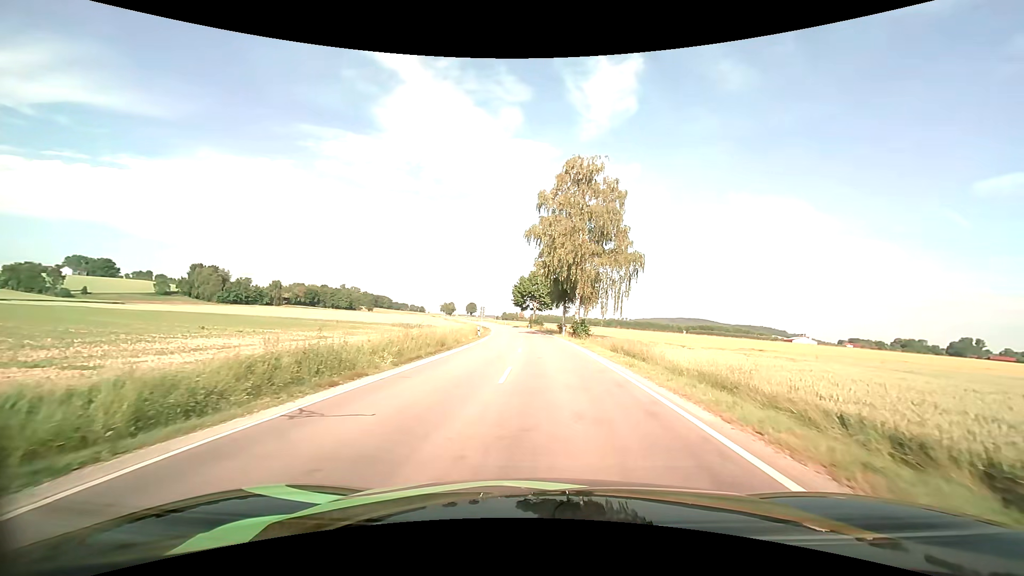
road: secondary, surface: asphalt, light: Day
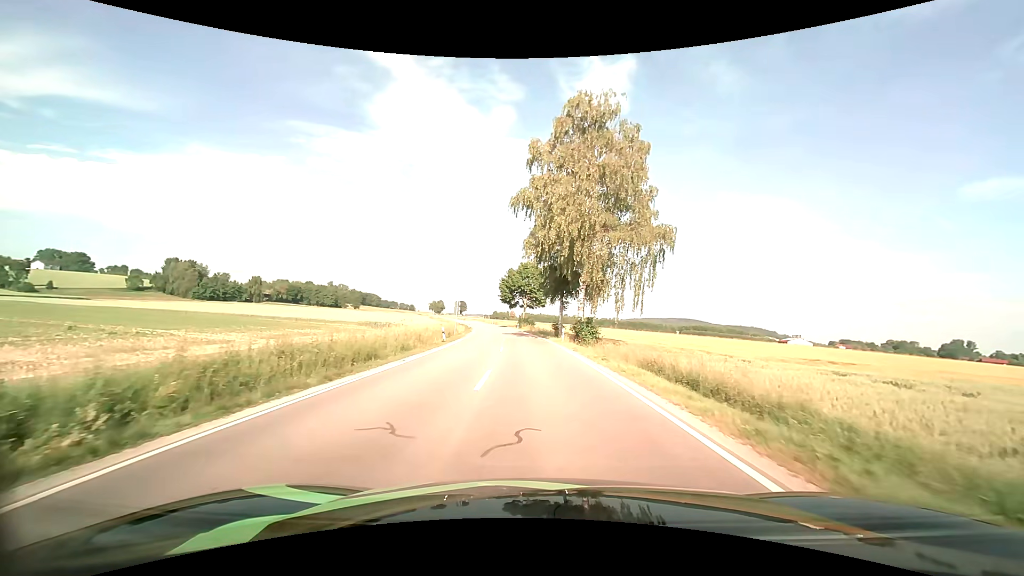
(+0.2, +13.7) m; +1°
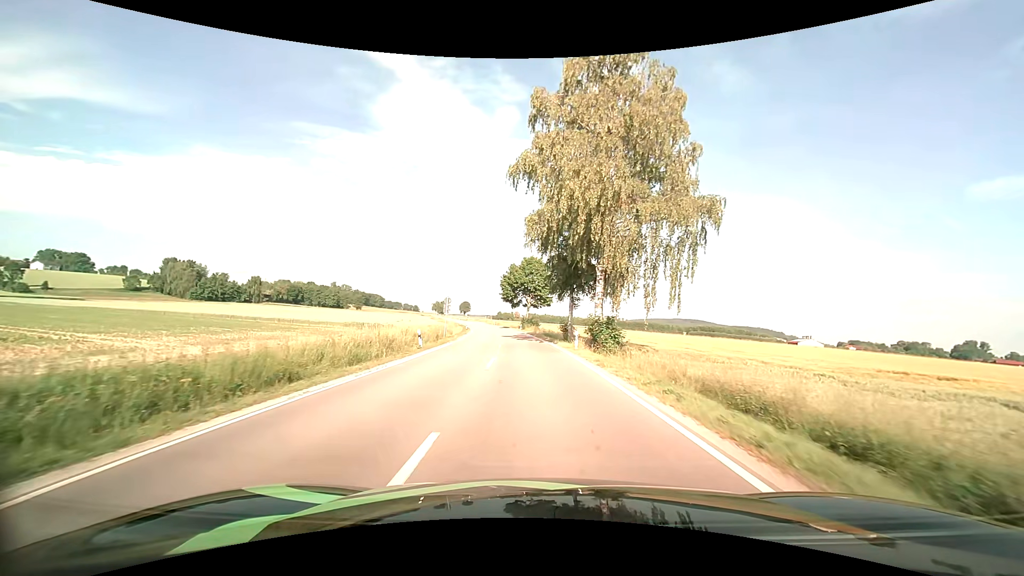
(0.0, +8.0) m; -1°
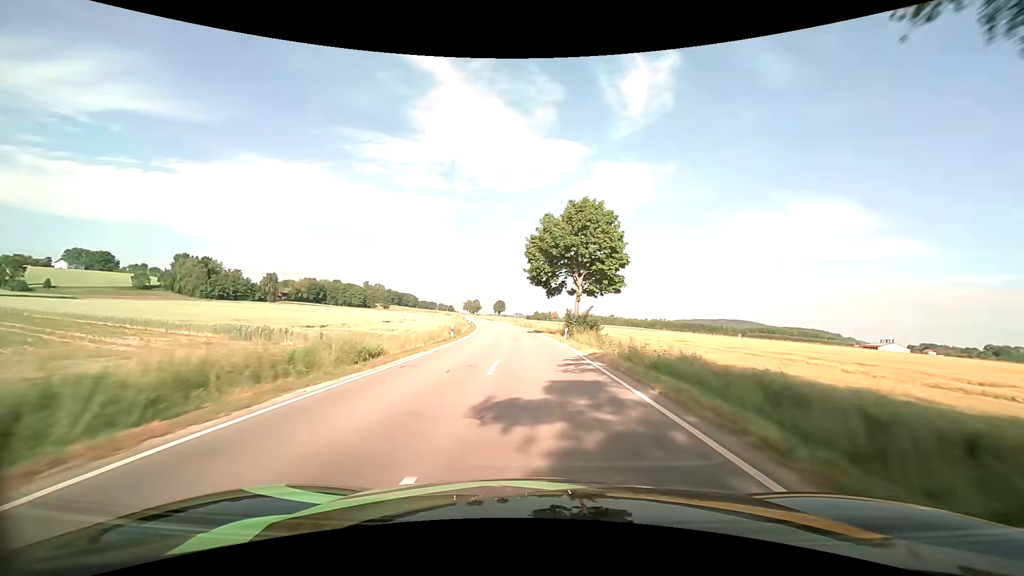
(-1.6, +38.7) m; -4°
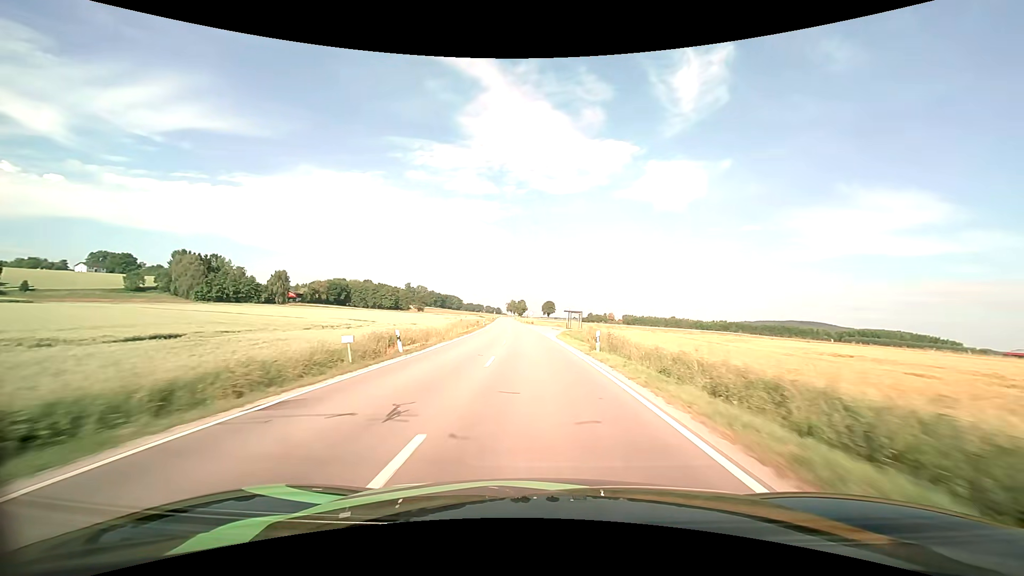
(-2.6, +59.4) m; -6°
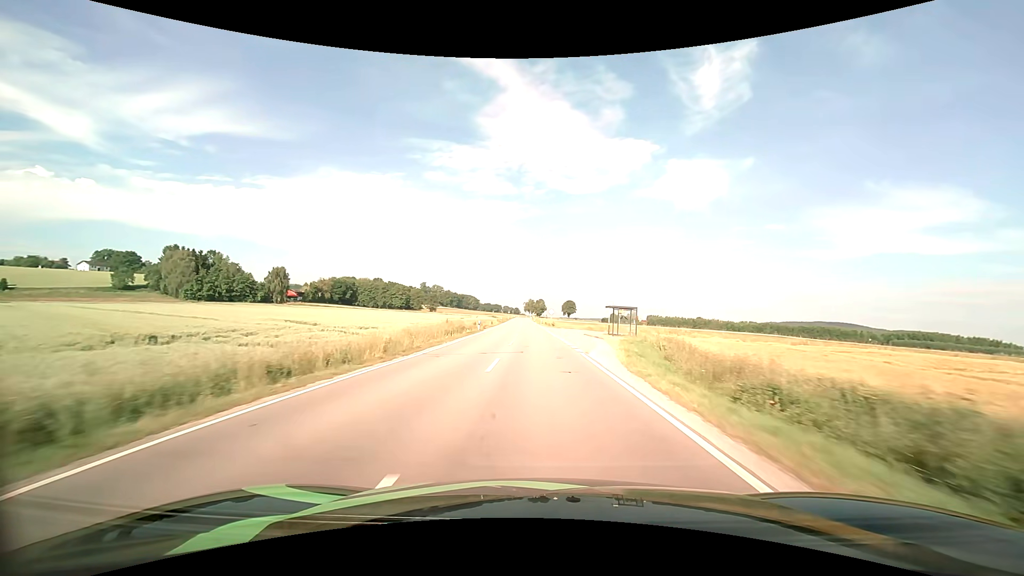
(-0.5, +25.8) m; -2°
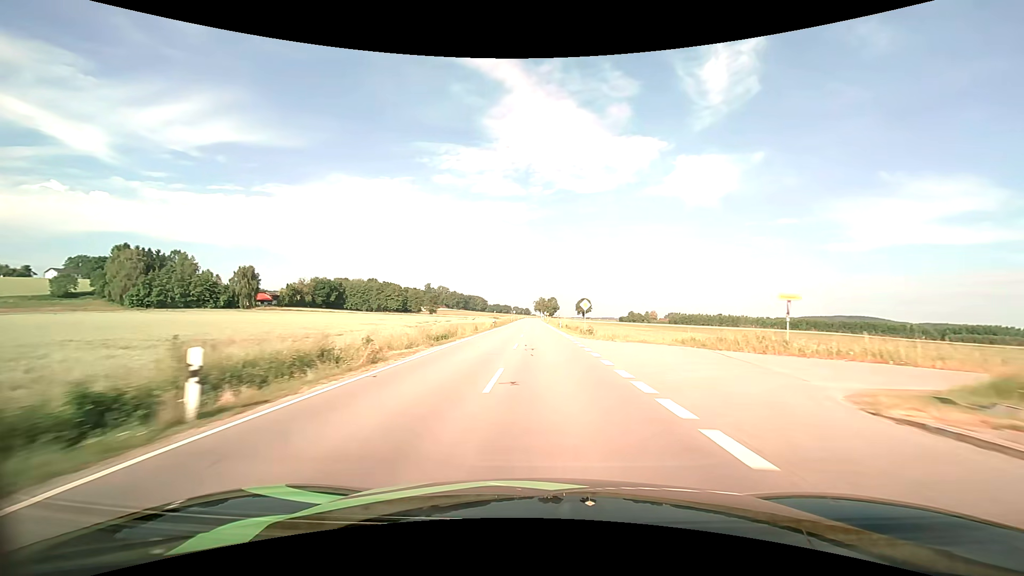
(-0.7, +40.0) m; -1°
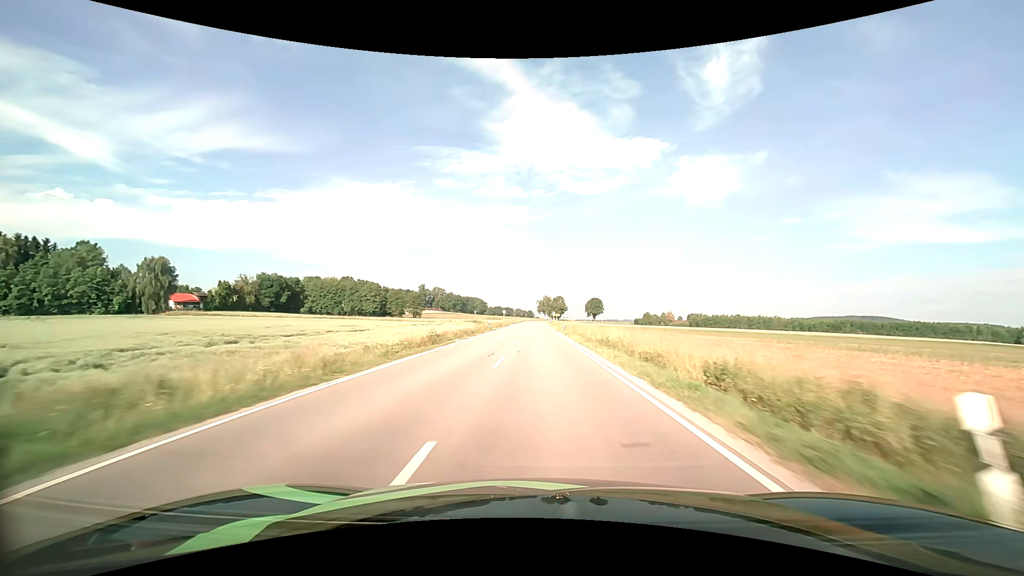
(-0.1, +56.0) m; 0°
(0, +10) (0, +20) (0, +30) (0, +40) (0, +50) (0, +60) (0, +70) (0, +80) (0, +90) (0, +100) m
